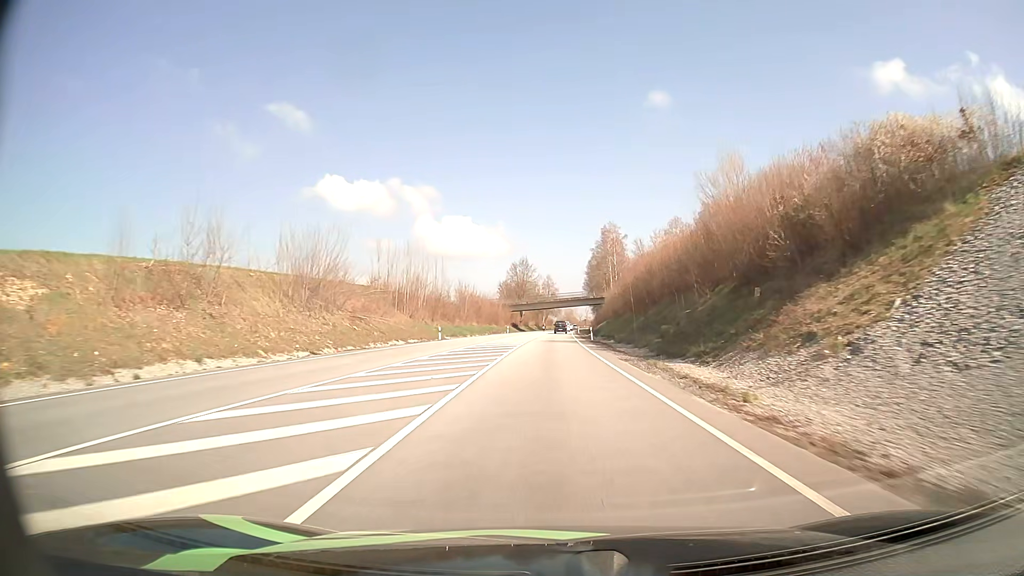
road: primary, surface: asphalt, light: Day
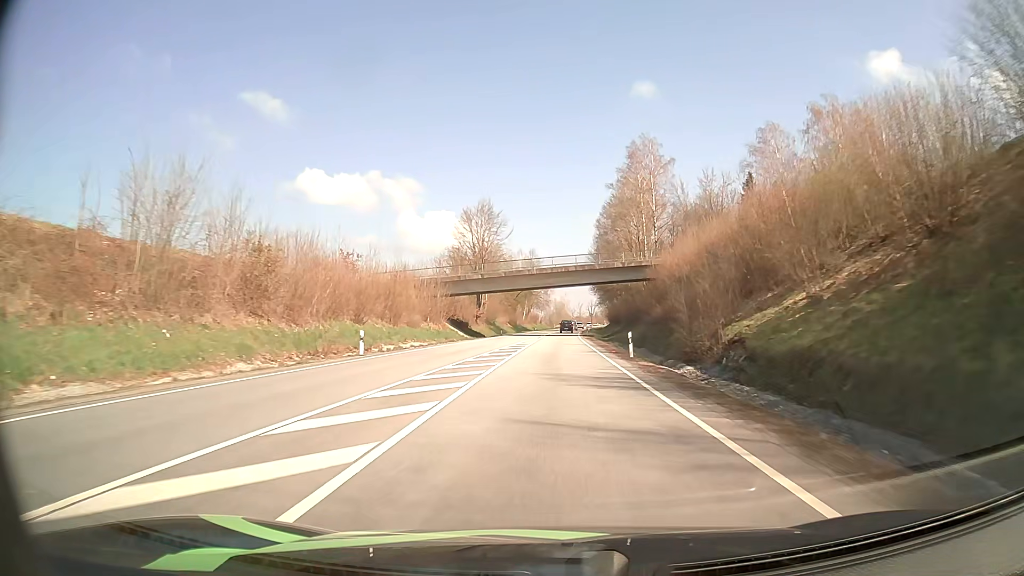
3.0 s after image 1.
(+0.7, +77.1) m; +1°
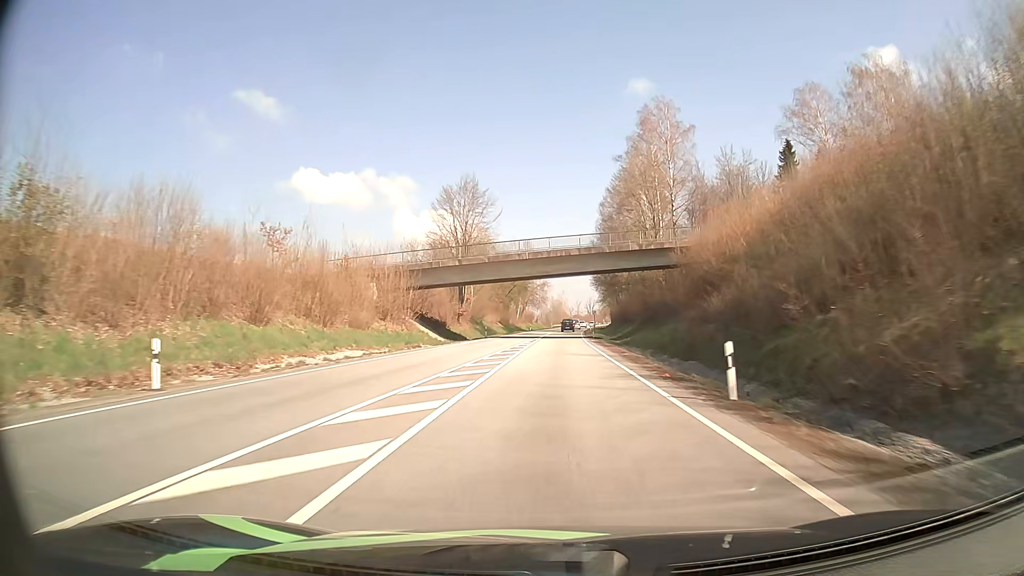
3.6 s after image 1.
(+0.1, +15.3) m; 0°
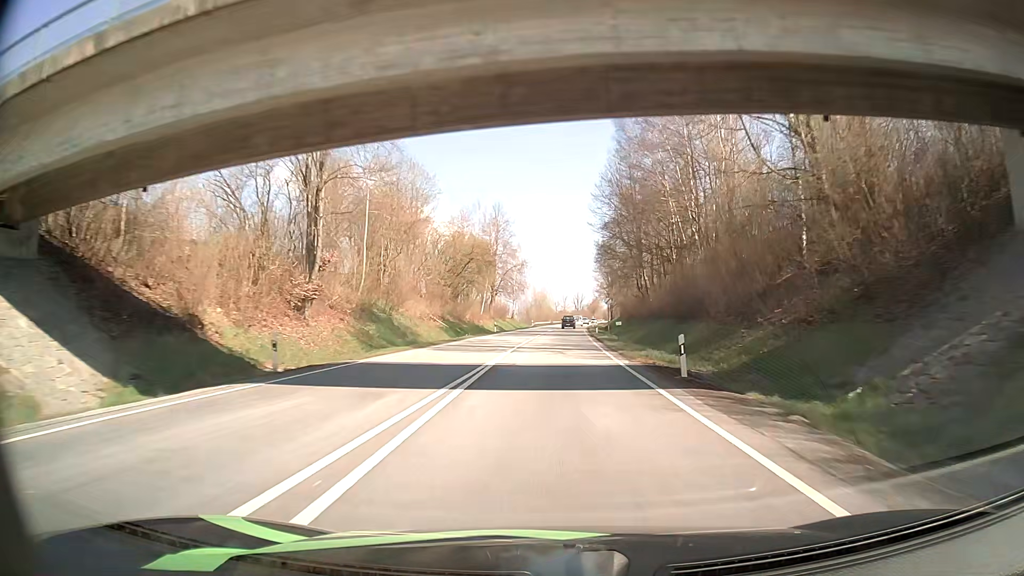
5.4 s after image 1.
(+0.5, +45.5) m; +1°
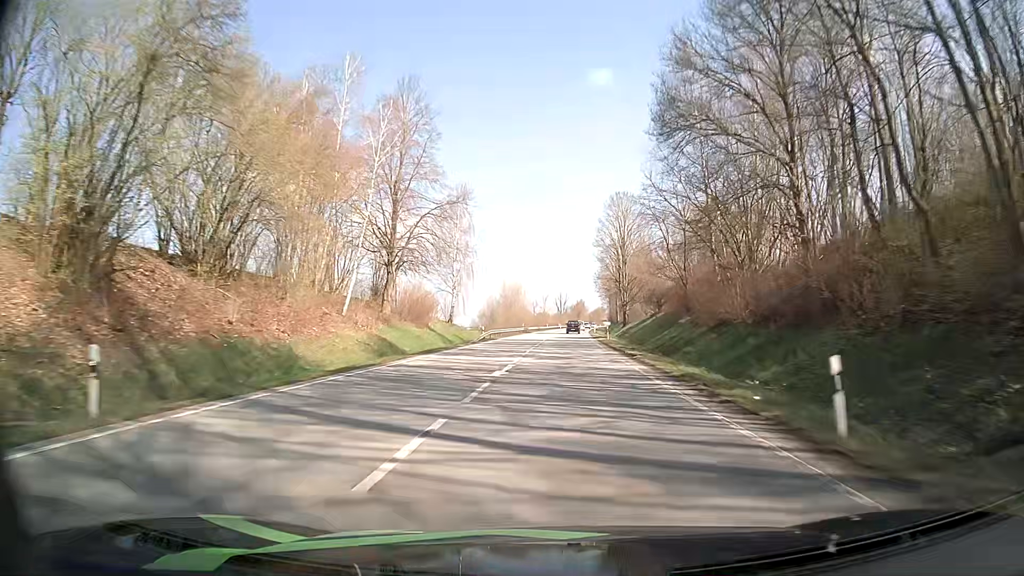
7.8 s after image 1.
(+0.7, +58.3) m; +2°
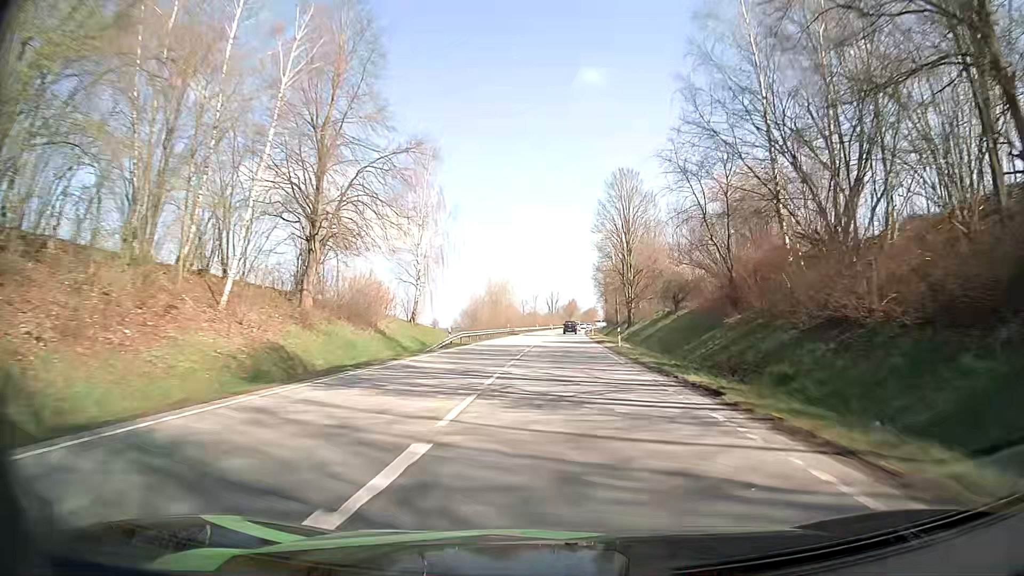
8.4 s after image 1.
(0.0, +14.6) m; +1°
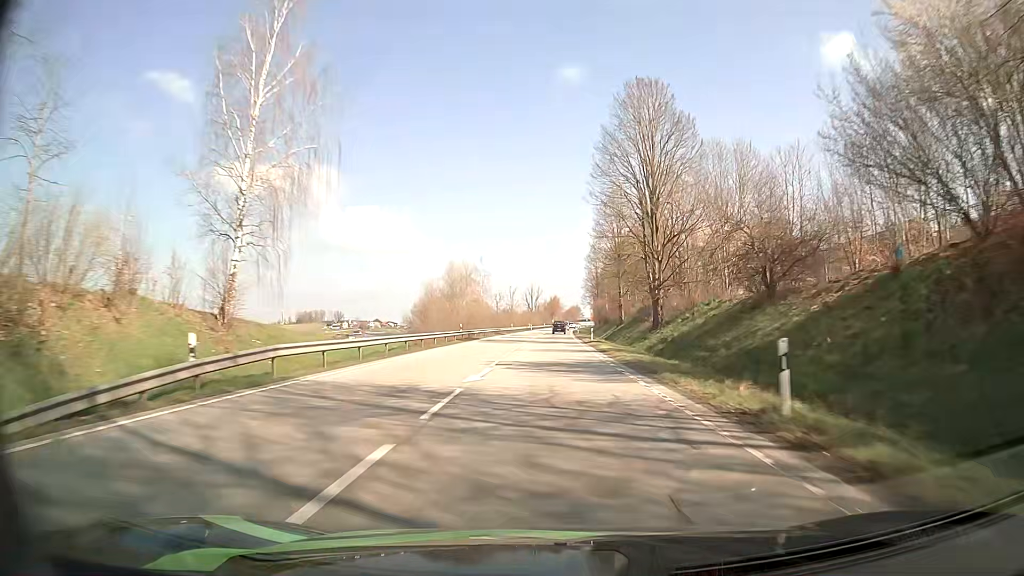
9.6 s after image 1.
(+0.5, +29.5) m; +2°
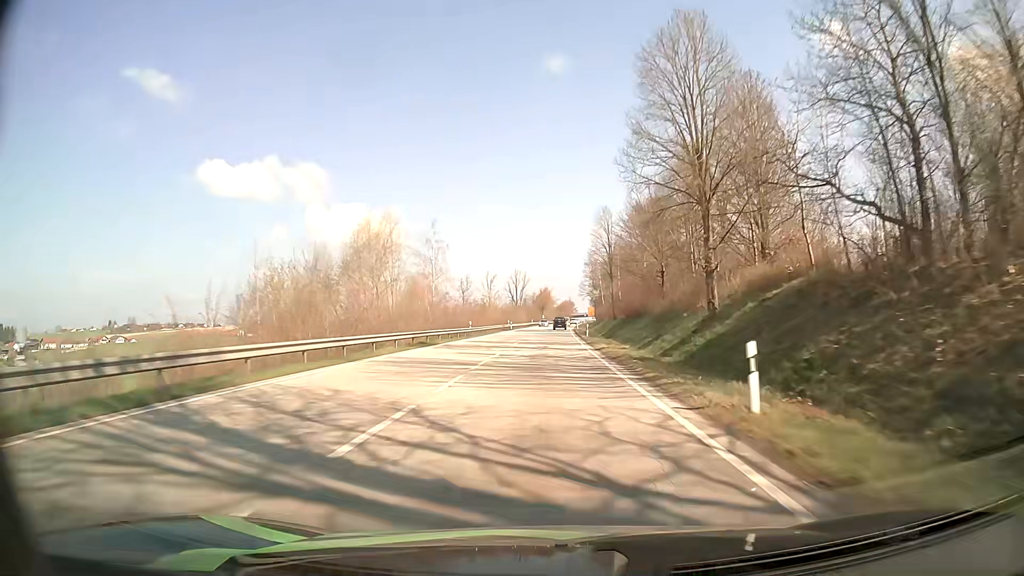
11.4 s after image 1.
(+0.4, +44.9) m; +1°
(0, +10) (0, +20) (0, +30) (0, +40) (0, +50) (0, +60) (0, +70) (+1, +80) (+1, +90) (+1, +100) m
